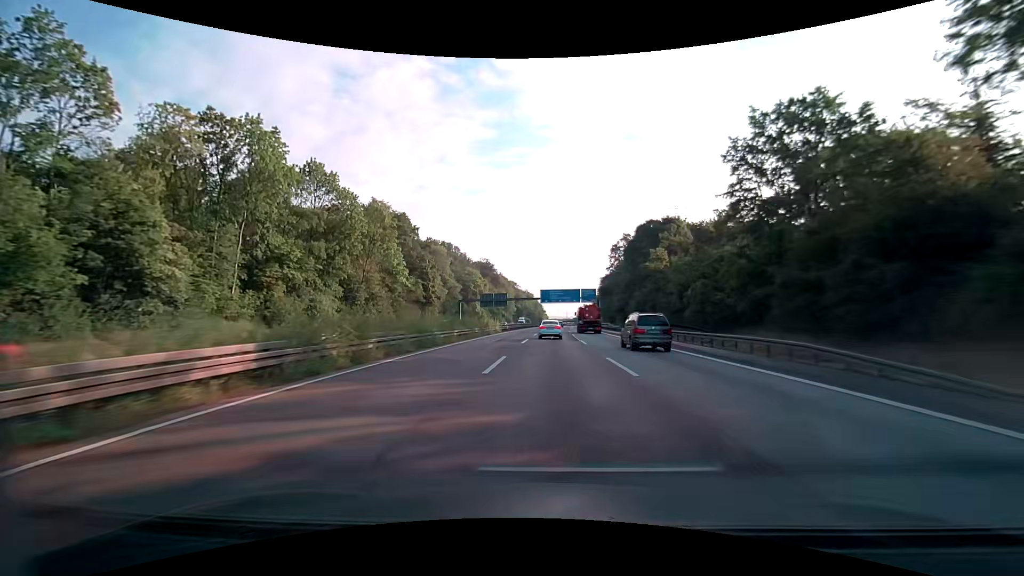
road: motorway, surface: asphalt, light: Day
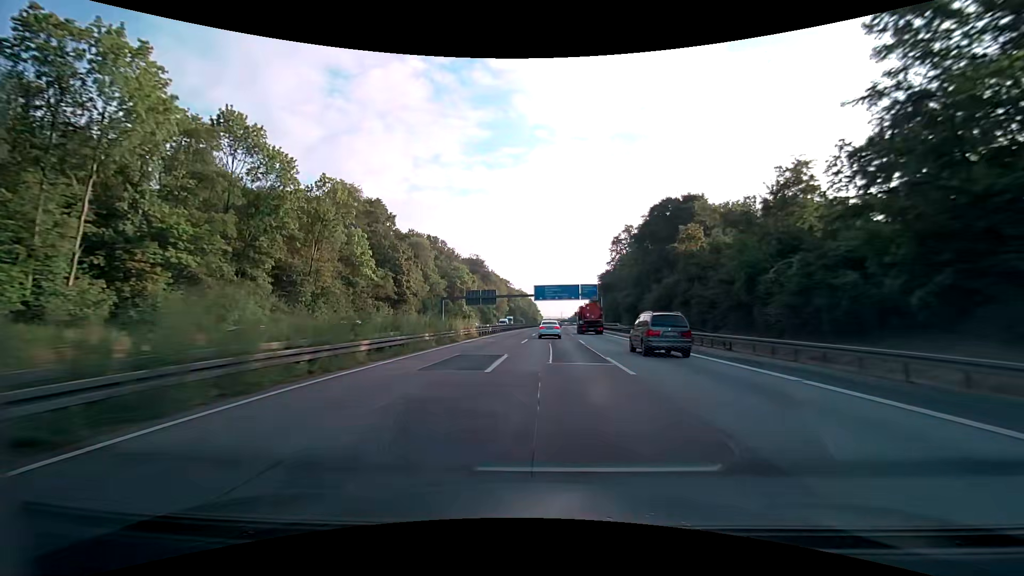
(+0.1, +16.9) m; +1°
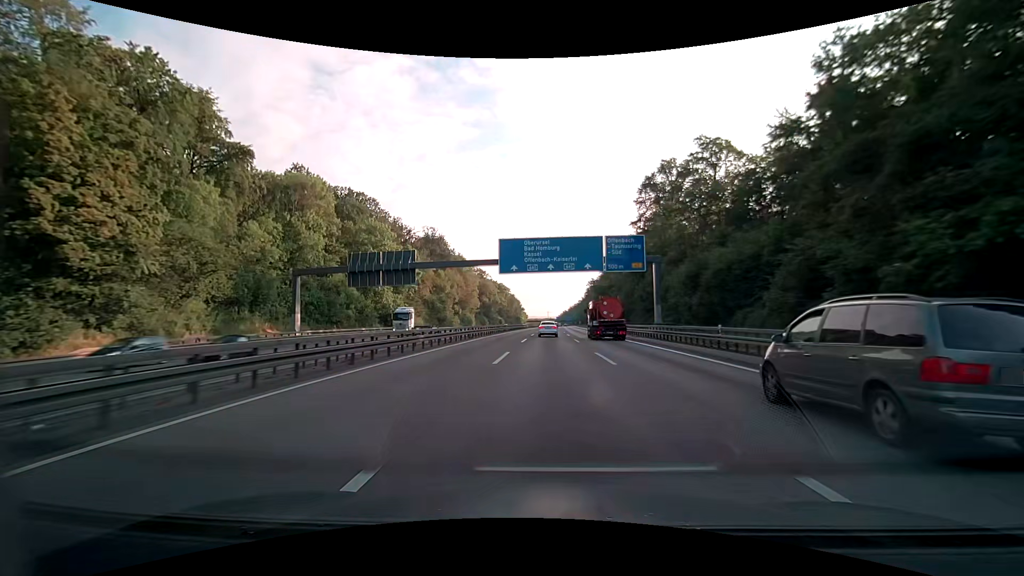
(+1.2, +67.3) m; +2°
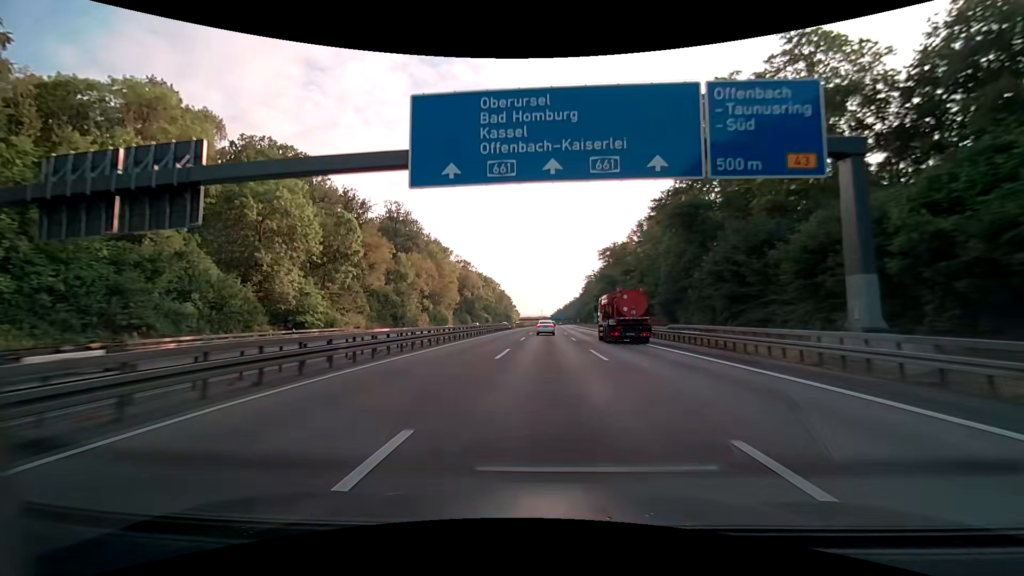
(+0.3, +33.6) m; +1°
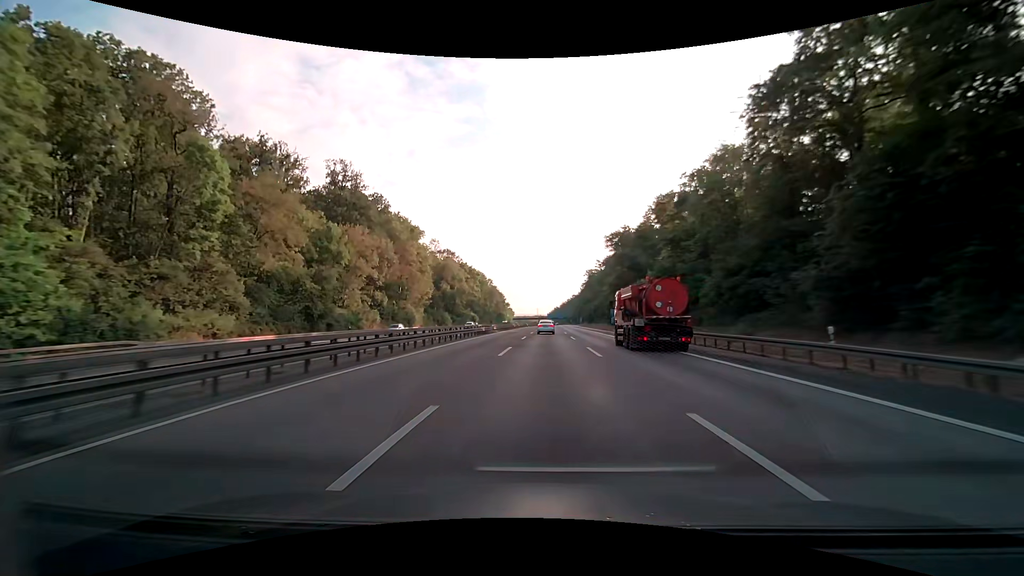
(+0.1, +33.6) m; 0°
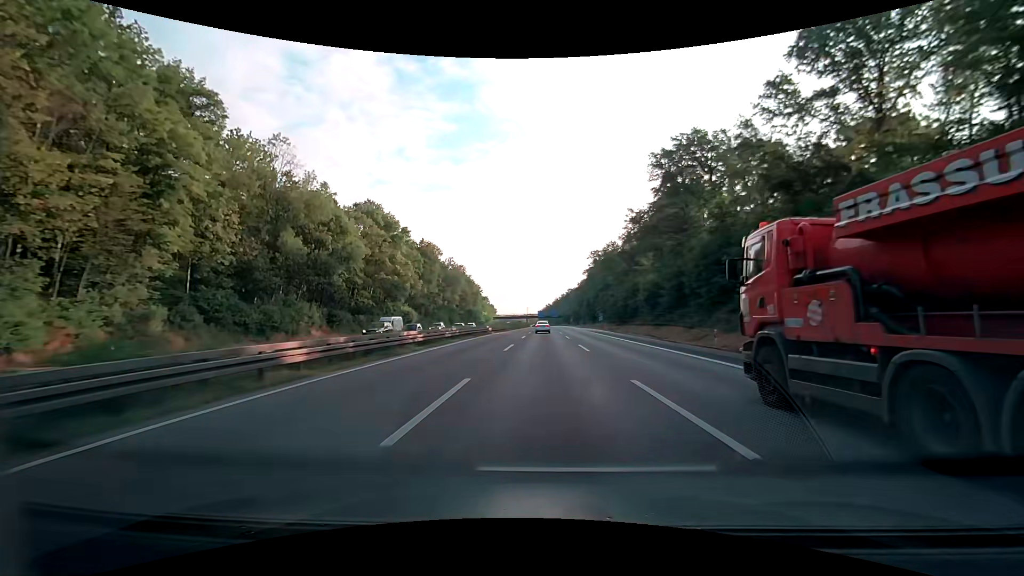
(+1.1, +84.2) m; +1°
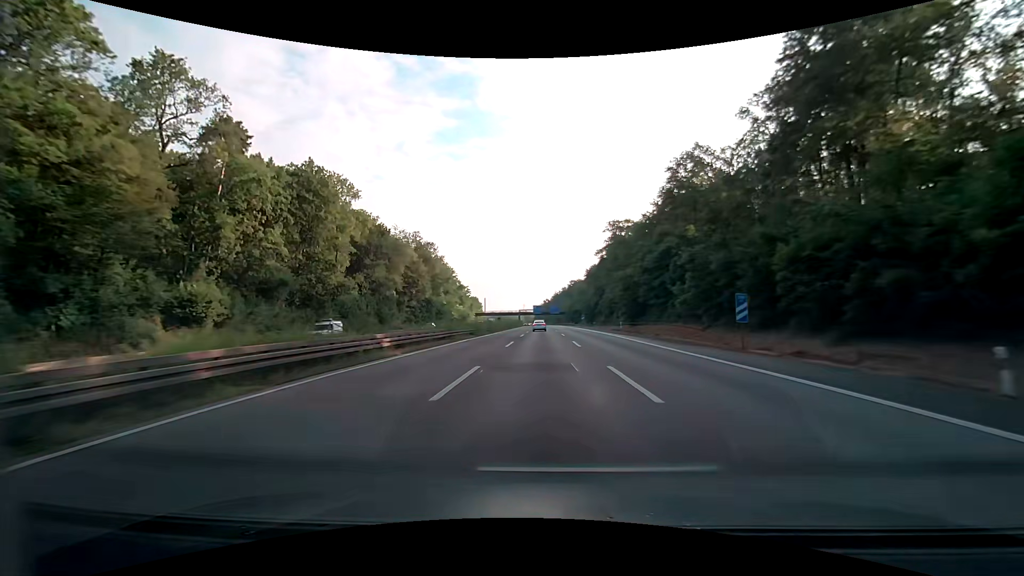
(+0.2, +67.6) m; 0°
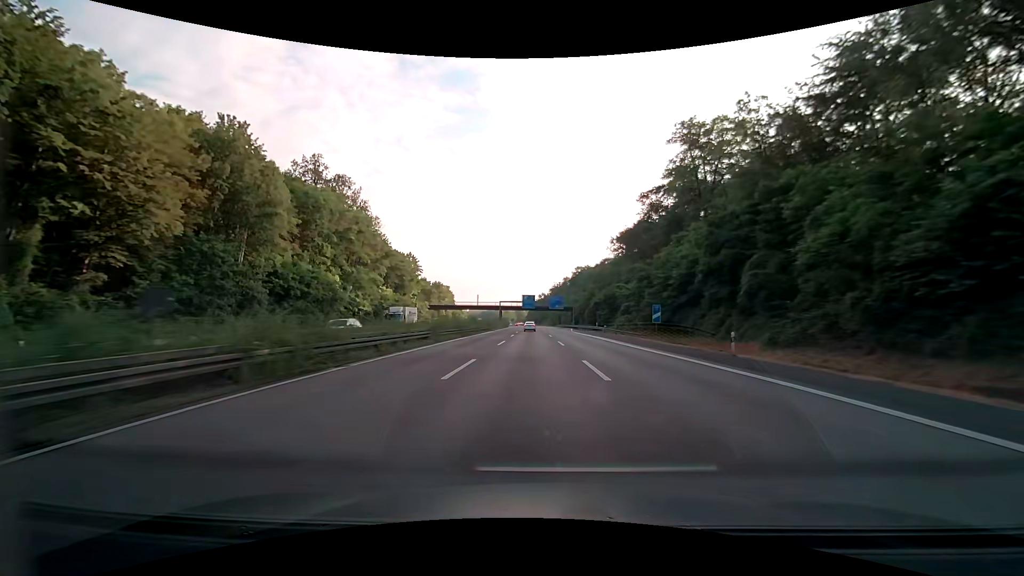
(+0.1, +84.9) m; 0°
(0, +10) (0, +20) (0, +30) (0, +40) (+1, +50) (+1, +60) (+1, +70) (+1, +80) (+1, +90) (+1, +100) m
